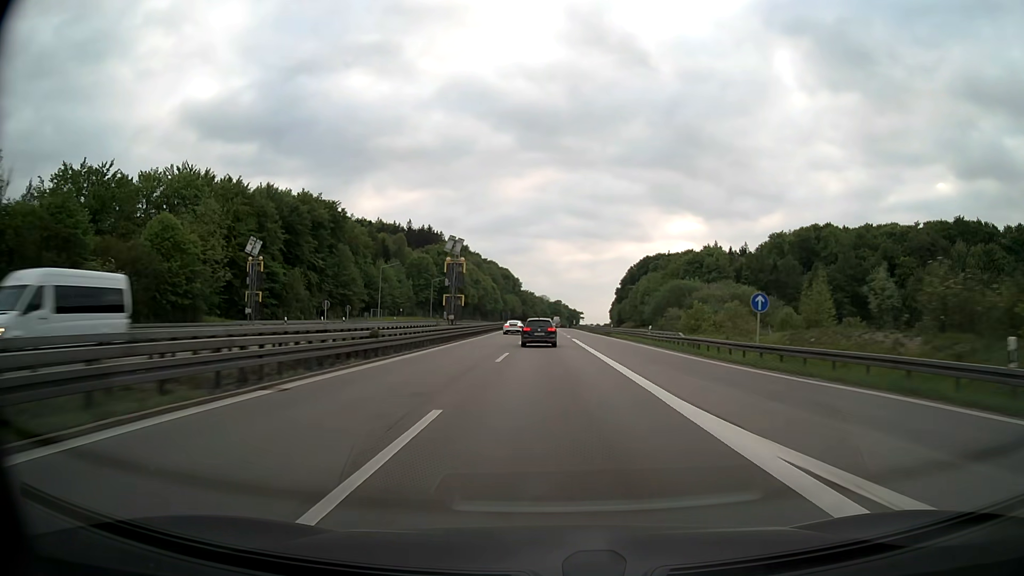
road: motorway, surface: asphalt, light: Day
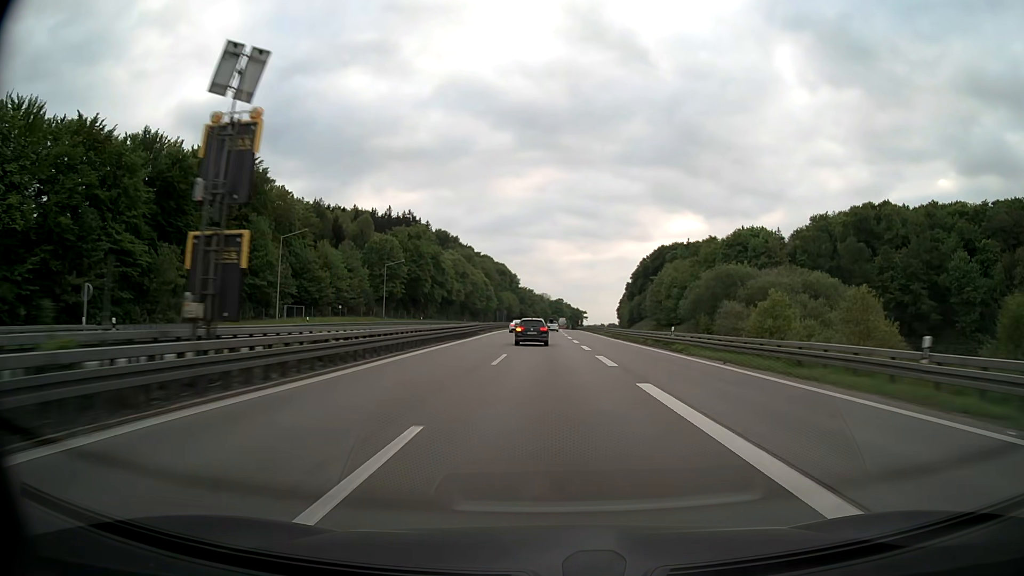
(+0.1, +37.6) m; 0°
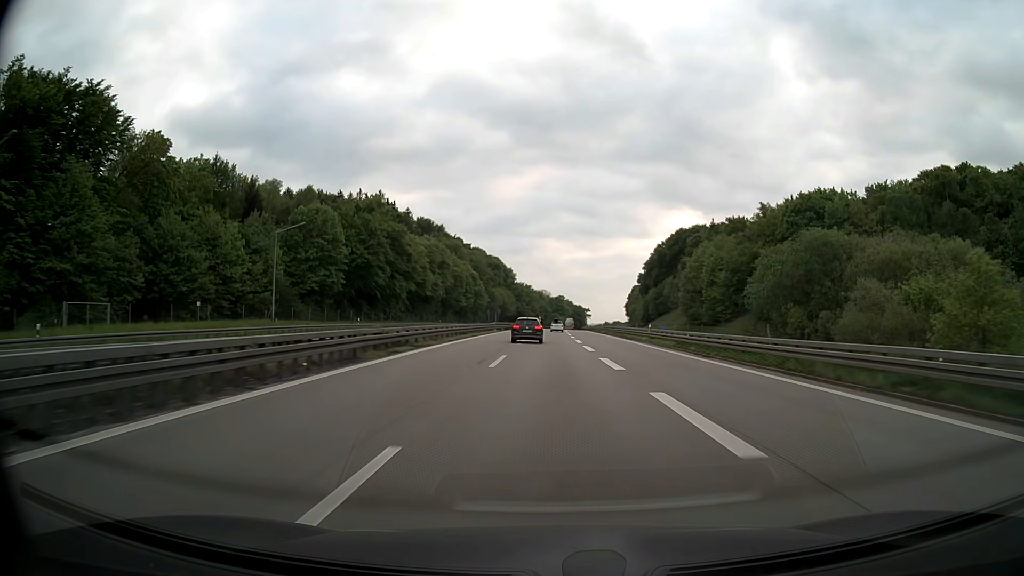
(0.0, +37.7) m; 0°
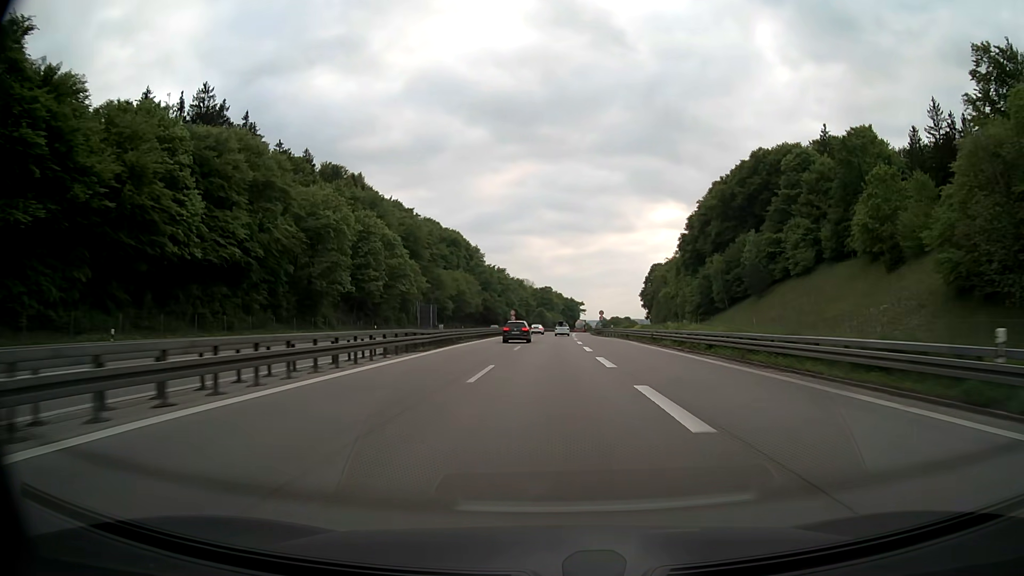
(+0.7, +94.7) m; +1°
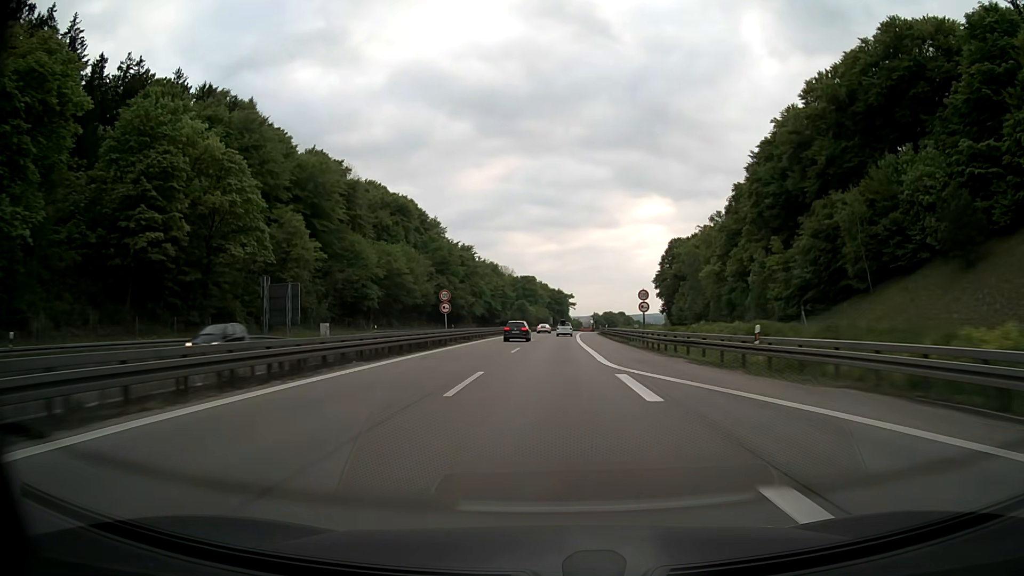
(+0.7, +57.1) m; +1°
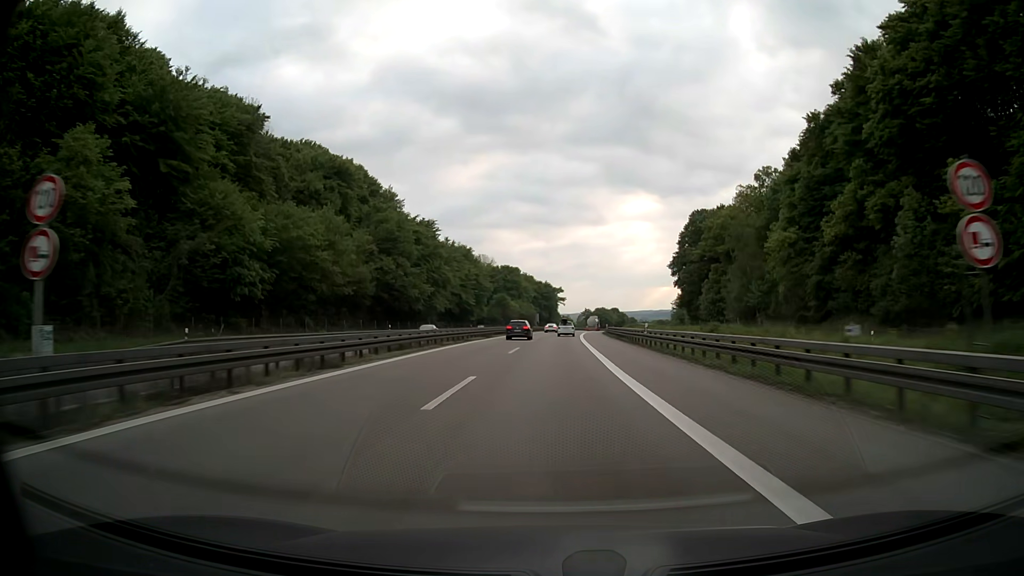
(+0.5, +38.1) m; +1°
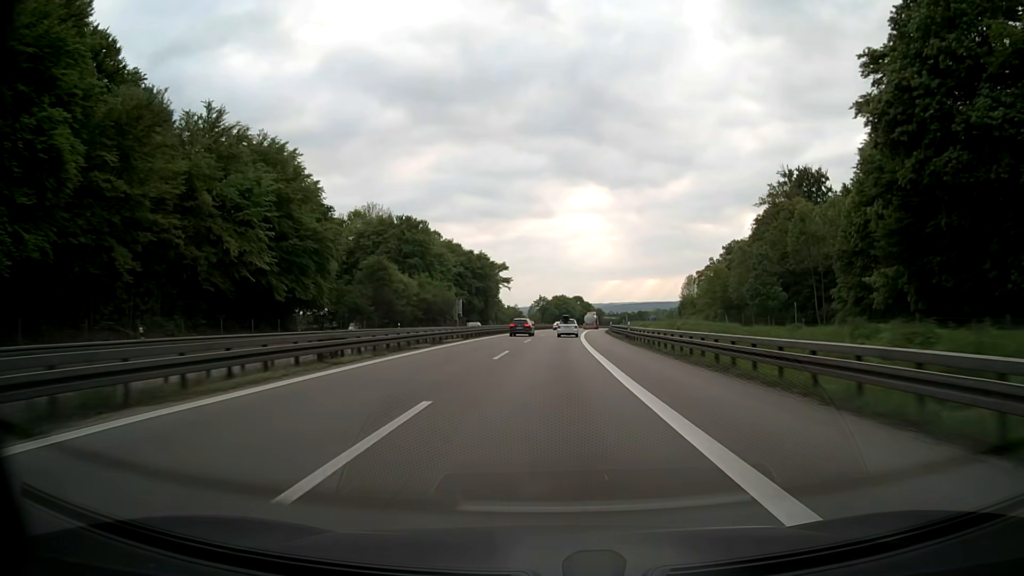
(+3.4, +95.3) m; +4°
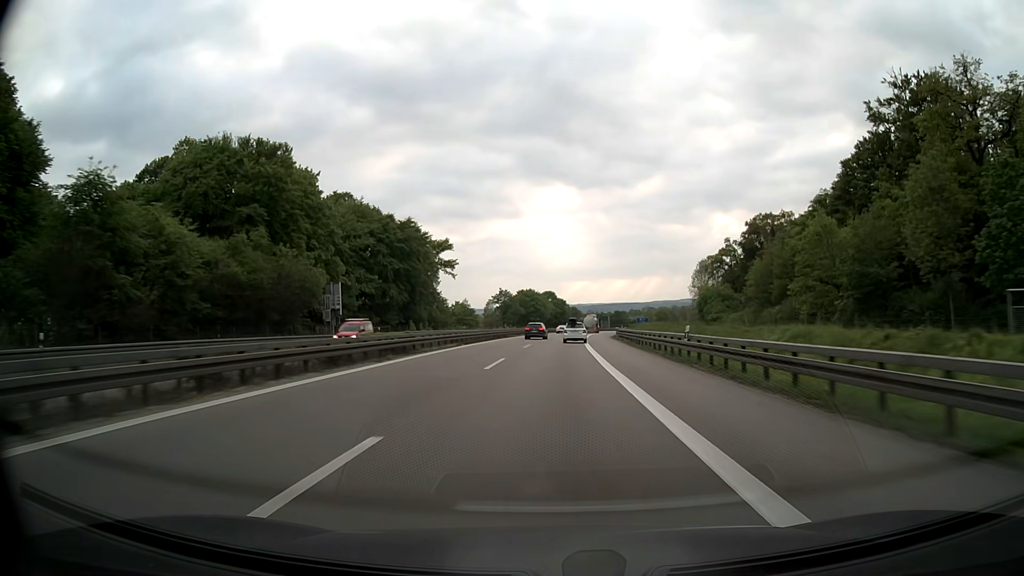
(+1.2, +57.2) m; +2°
(0, +10) (0, +20) (0, +30) (+1, +40) (+1, +50) (+2, +60) (+2, +70) (+3, +80) (+3, +90) (+4, +100) m
